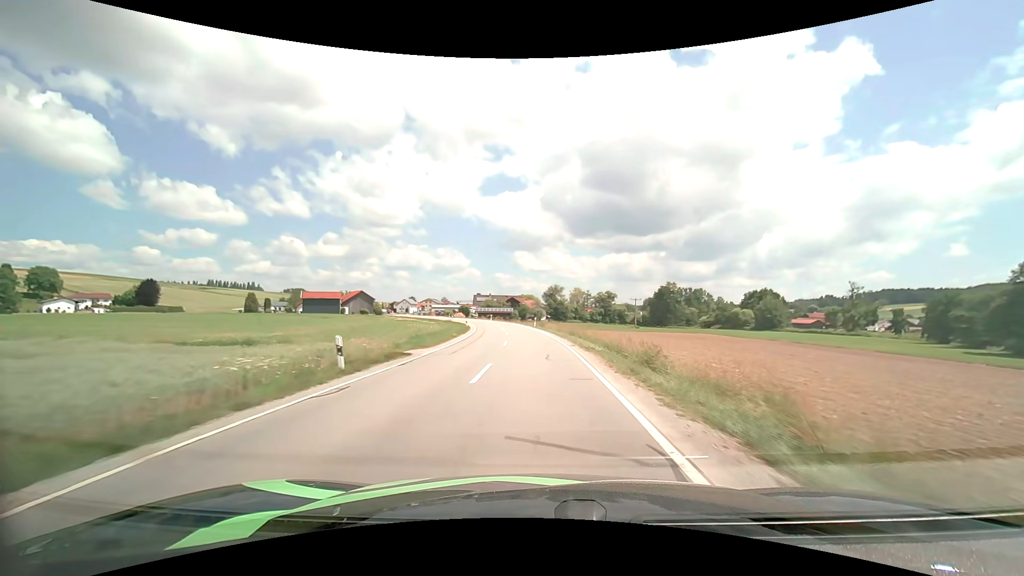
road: secondary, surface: asphalt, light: Day
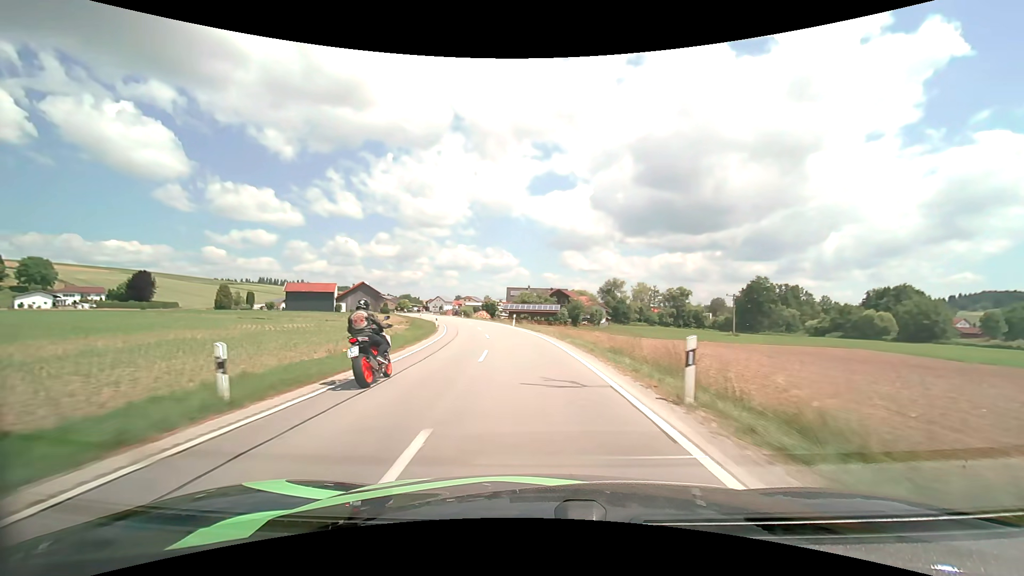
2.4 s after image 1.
(-1.8, +44.4) m; -6°
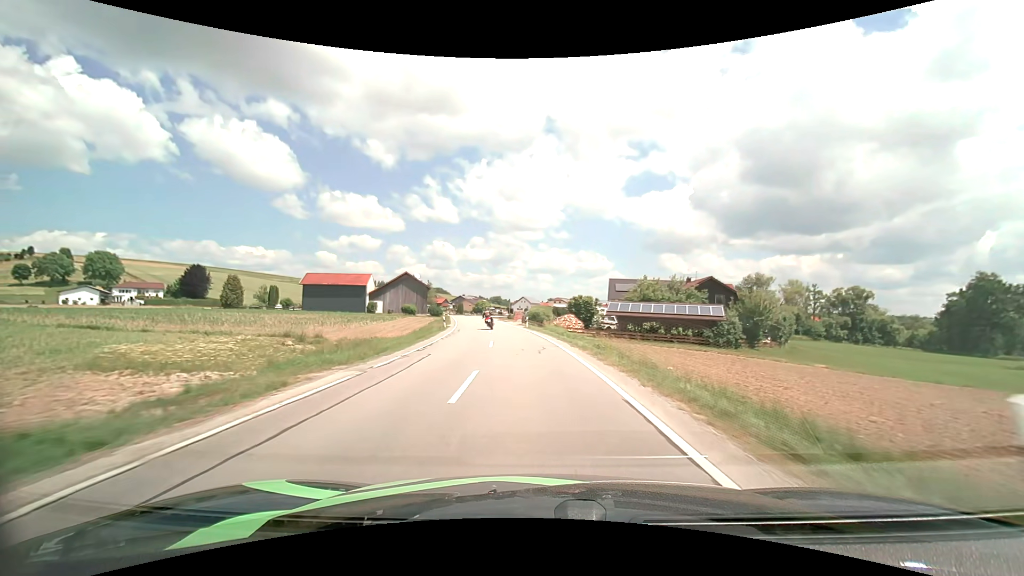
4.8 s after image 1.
(-3.7, +42.1) m; -11°
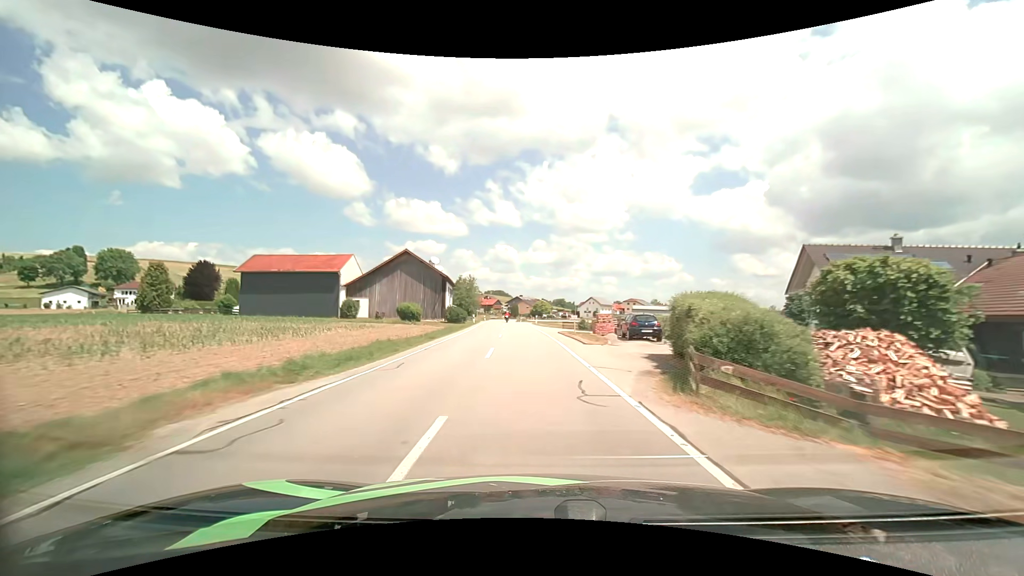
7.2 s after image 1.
(-2.9, +40.9) m; -7°
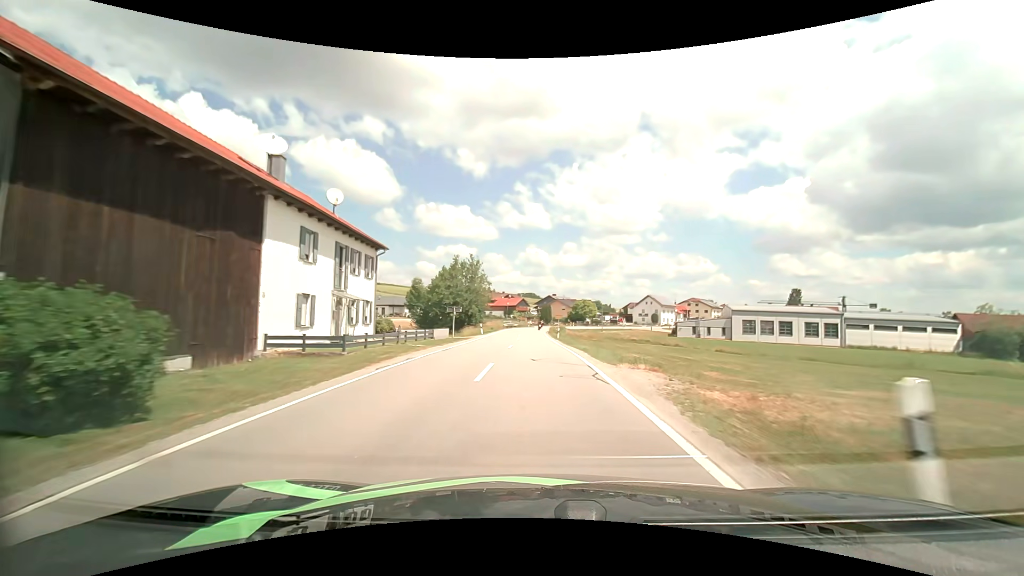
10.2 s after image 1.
(-2.3, +52.1) m; -4°
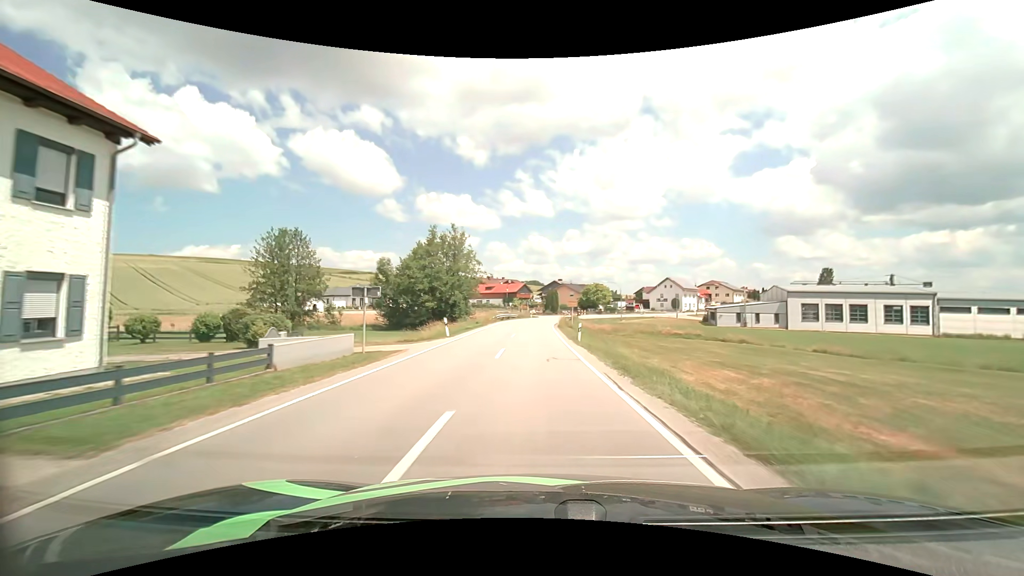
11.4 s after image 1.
(0.0, +19.3) m; 0°
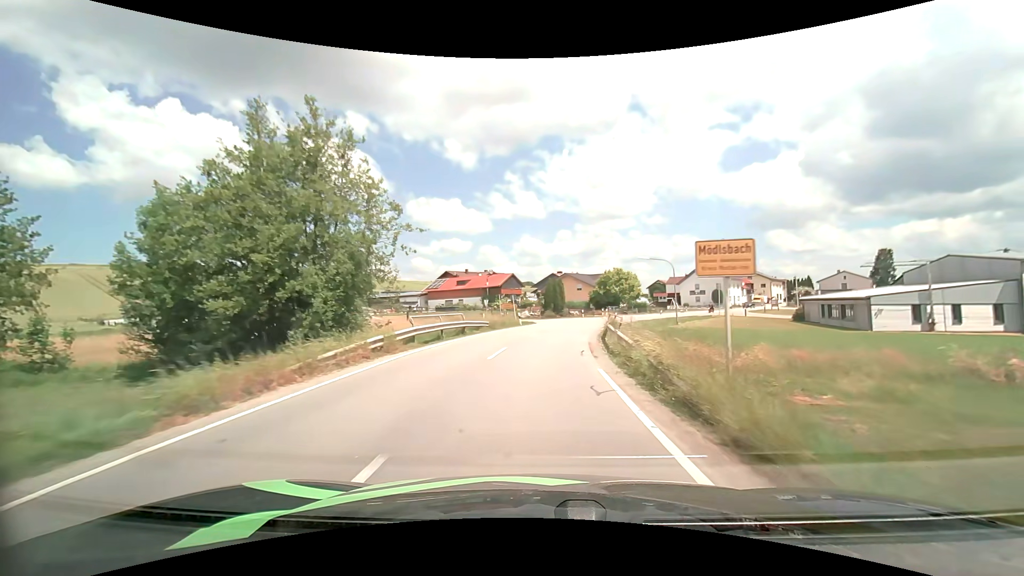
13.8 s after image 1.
(-0.2, +37.3) m; 0°
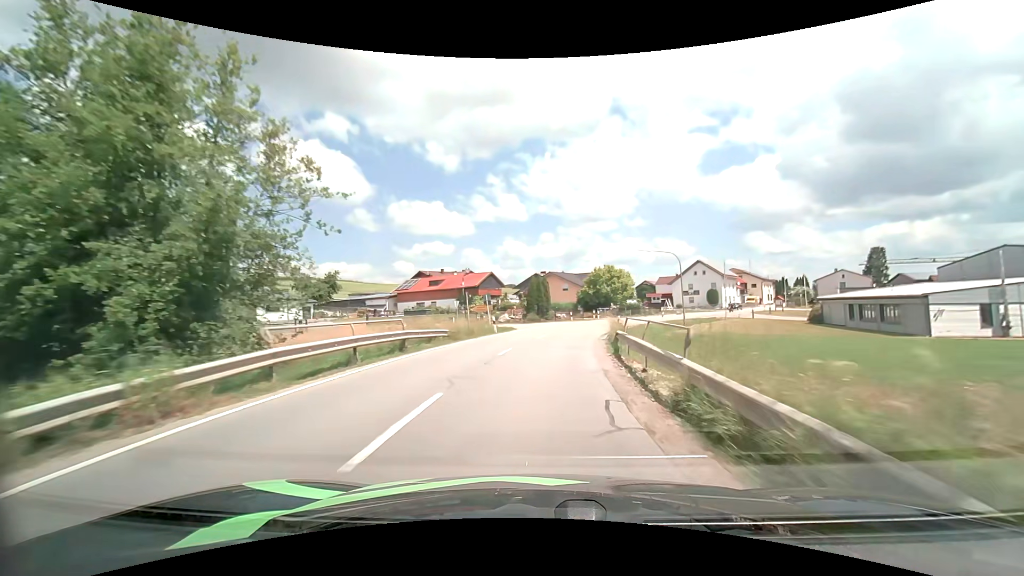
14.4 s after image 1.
(+0.1, +8.8) m; +2°
(0, +10) (+1, +20) (+2, +30) (+5, +40) (+9, +49) (+13, +58) (+18, +66) (+24, +74) (+30, +83) (+36, +91) m
